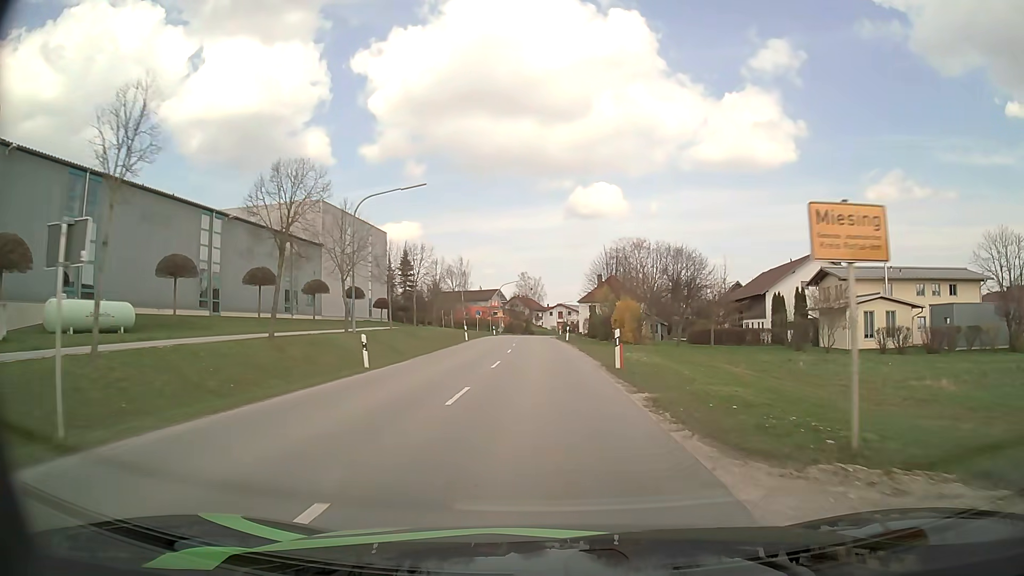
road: secondary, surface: asphalt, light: Day
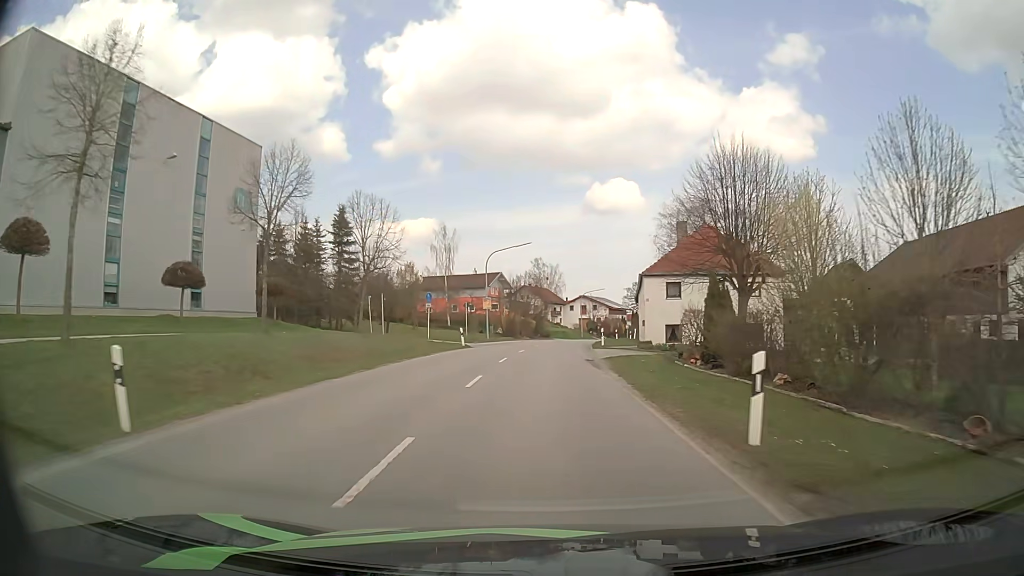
(-0.6, +42.2) m; -1°
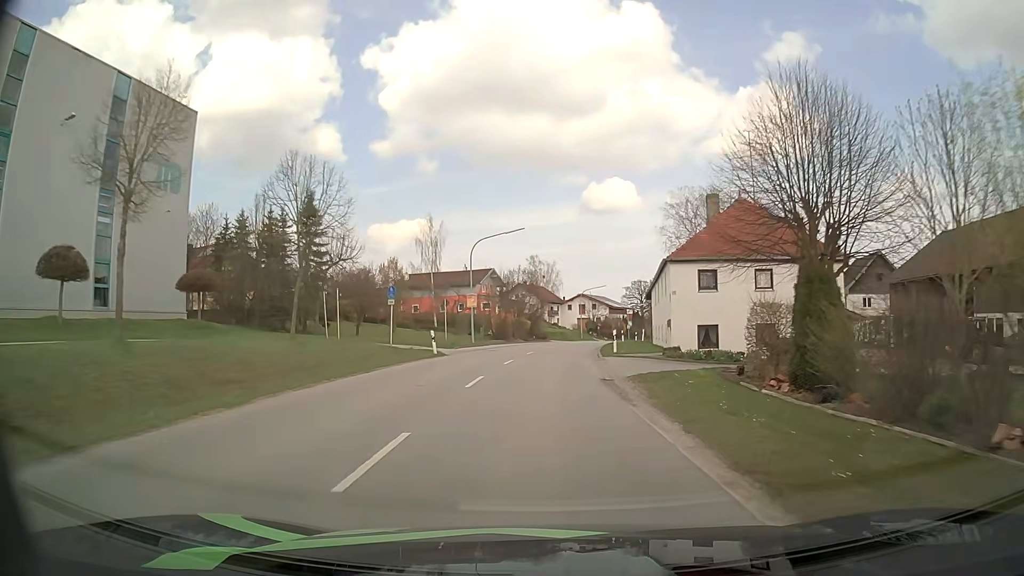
(0.0, +8.5) m; 0°
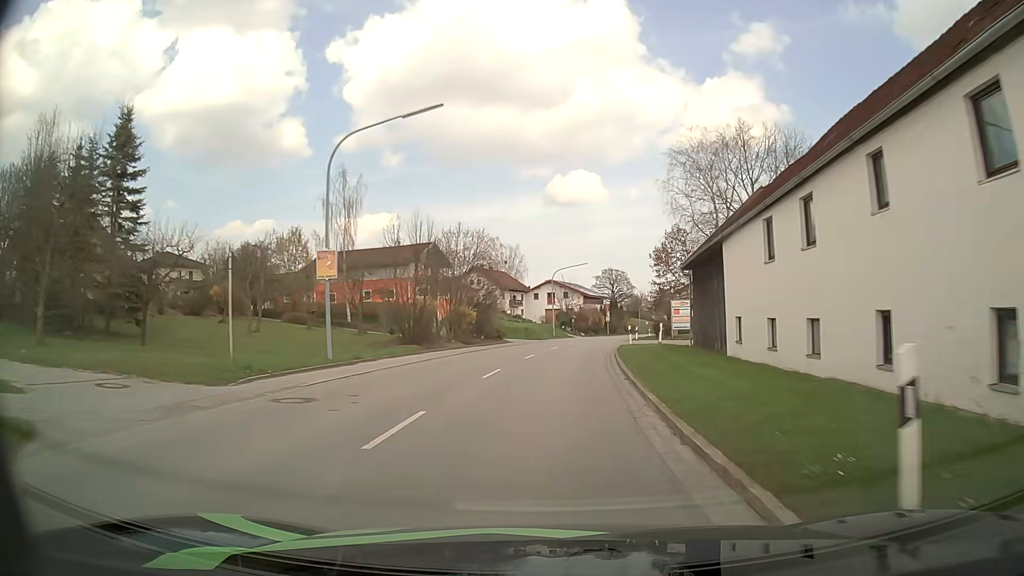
(+0.5, +25.2) m; +3°
(0, +10) (0, +20) (+1, +30) (+2, +40) (+4, +50) (+5, +60) (+7, +70) (+9, +79) (+11, +89) (+13, +99) m
